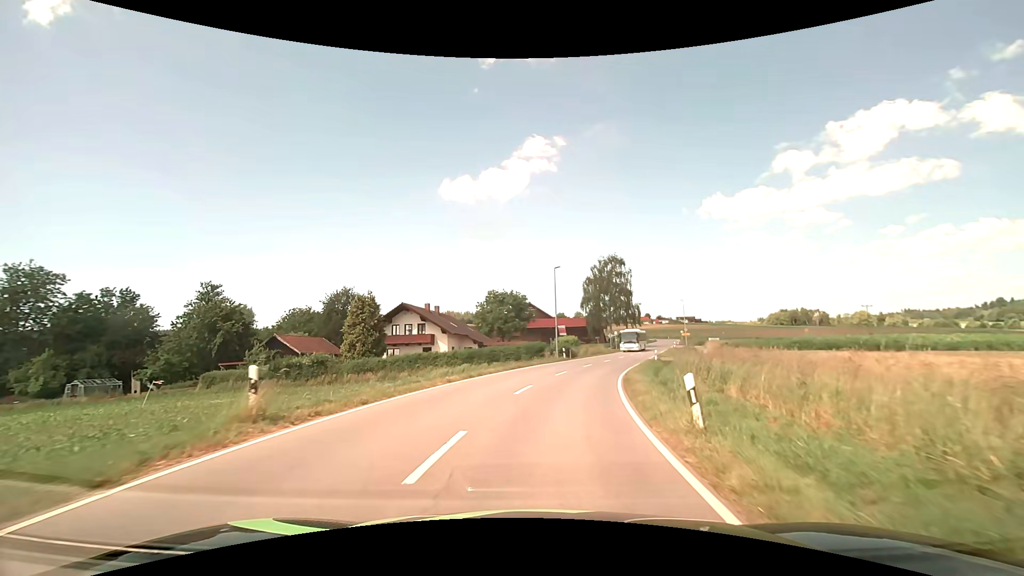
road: secondary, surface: asphalt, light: Day
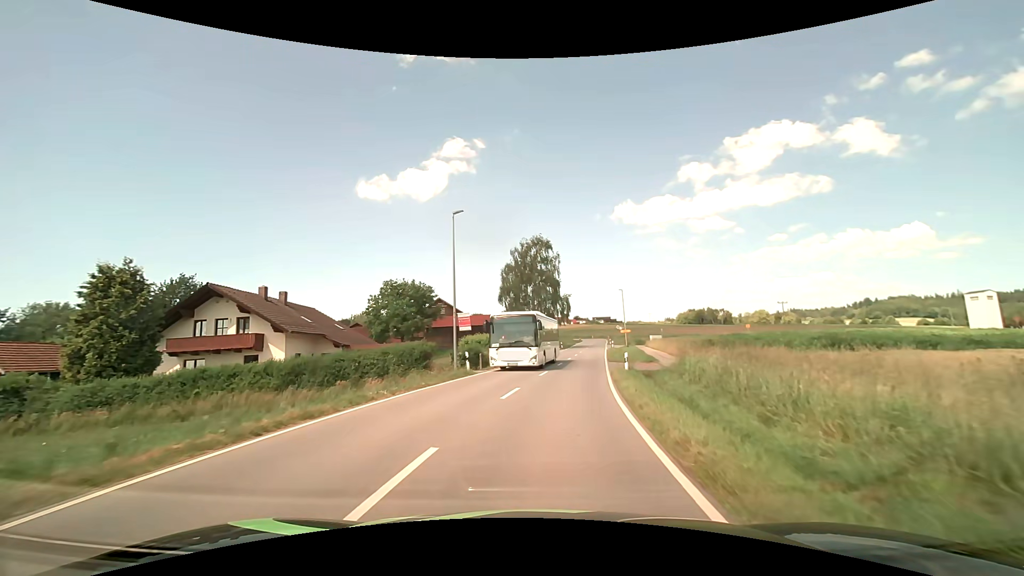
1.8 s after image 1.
(+1.6, +19.2) m; +9°
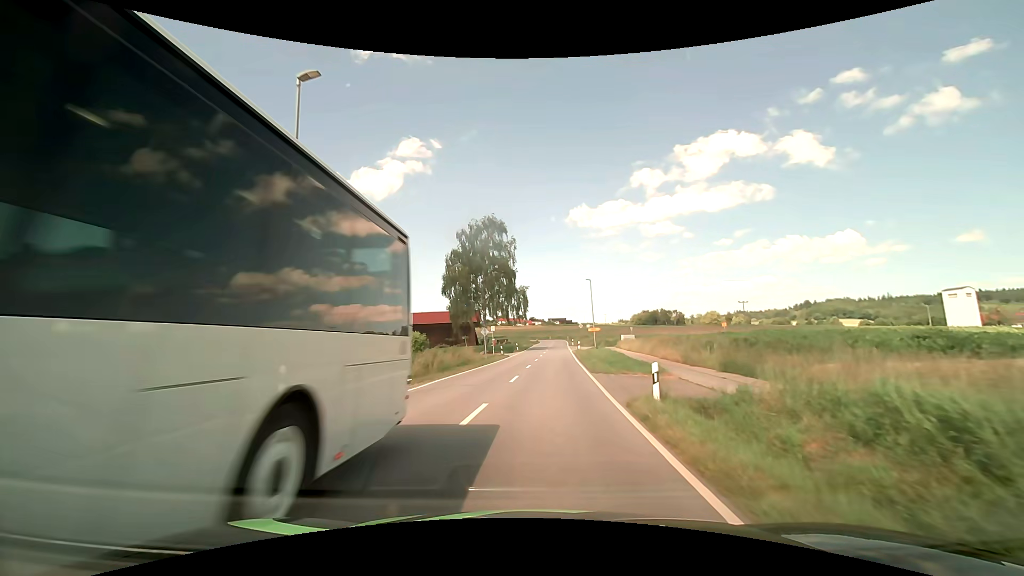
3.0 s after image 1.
(+0.6, +13.2) m; +5°
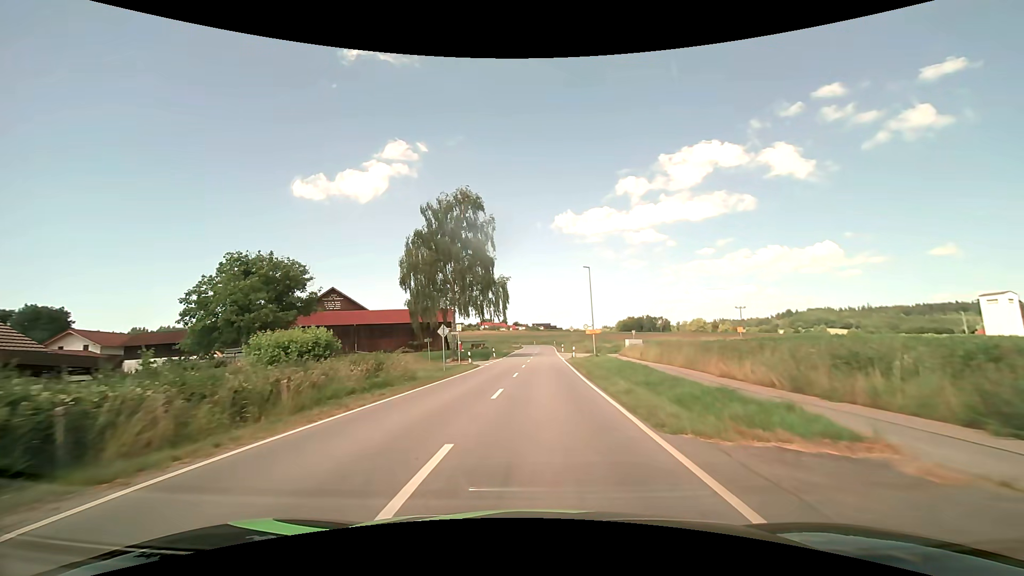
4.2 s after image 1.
(+0.2, +13.6) m; +2°
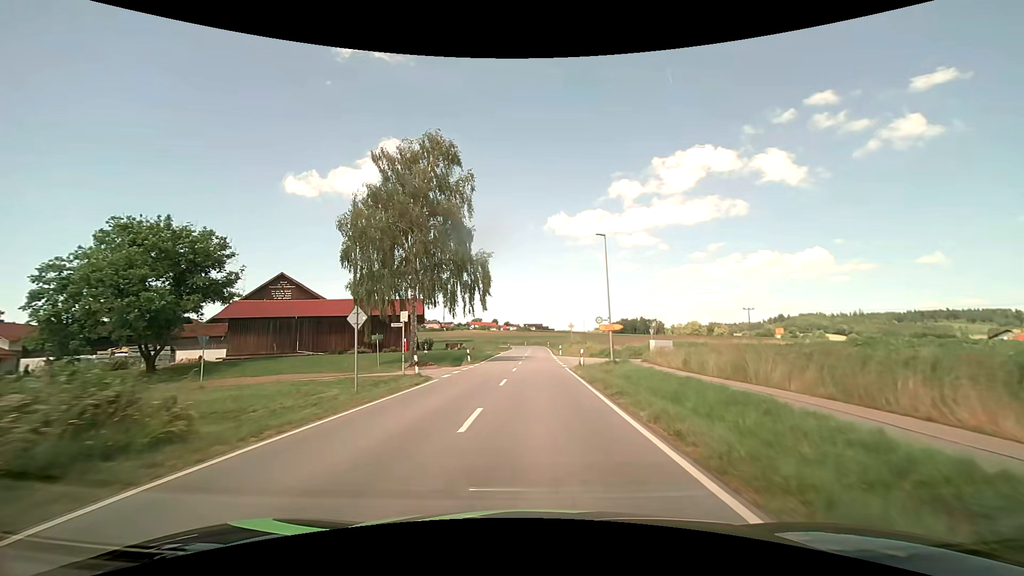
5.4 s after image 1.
(+0.2, +14.0) m; +1°
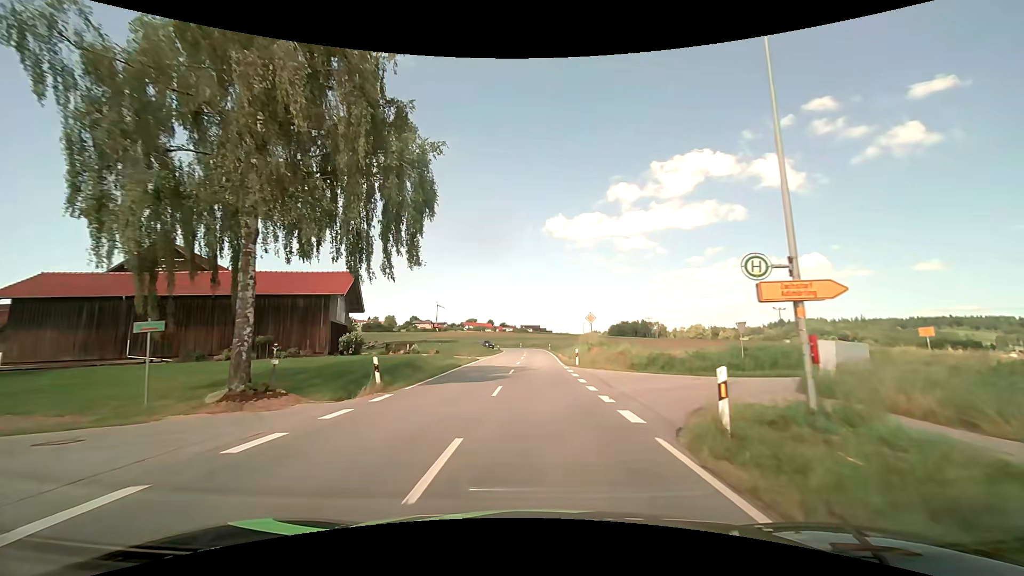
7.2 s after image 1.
(+0.1, +21.6) m; +1°
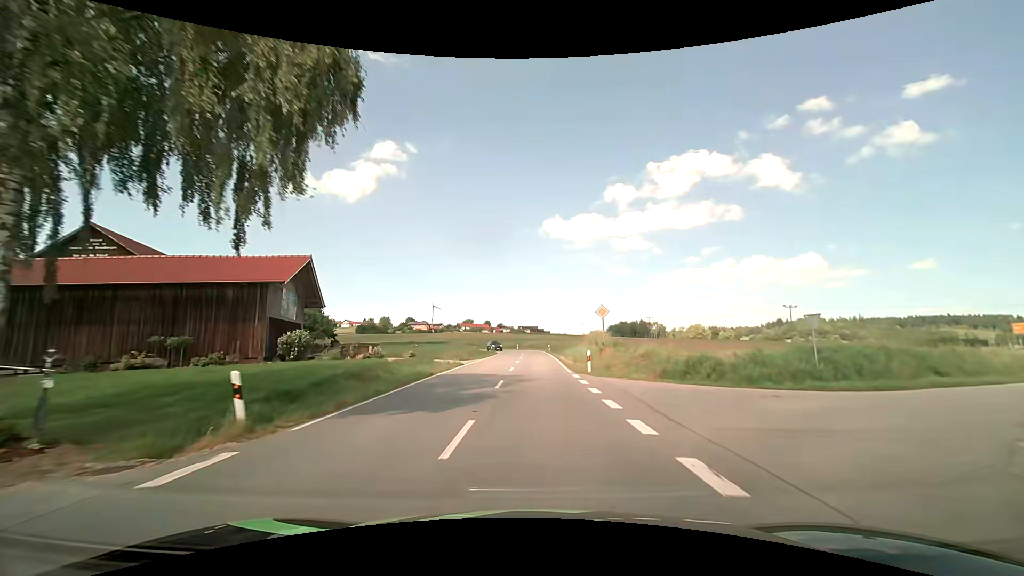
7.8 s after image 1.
(0.0, +7.3) m; 0°
